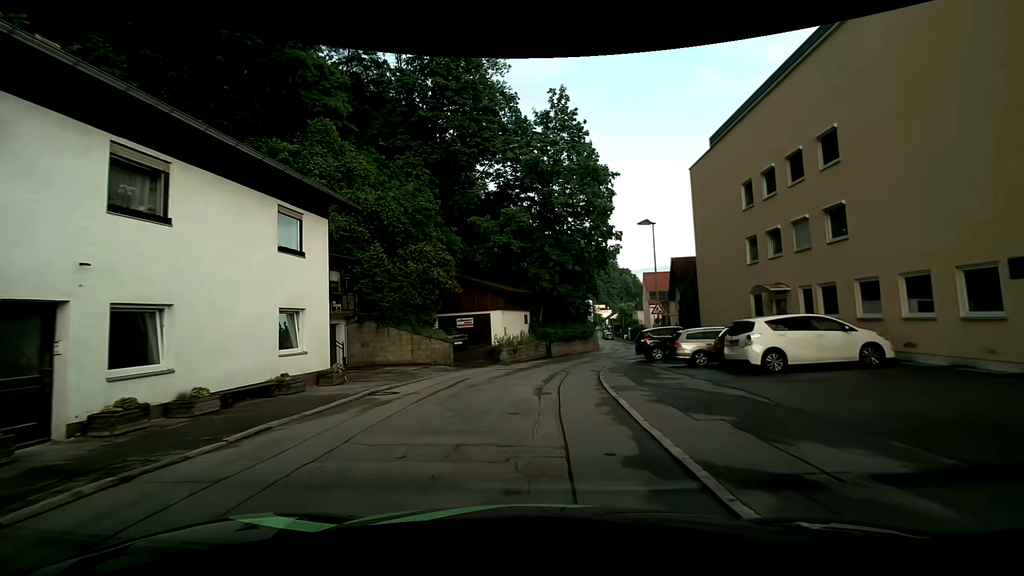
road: residential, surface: asphalt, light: Day
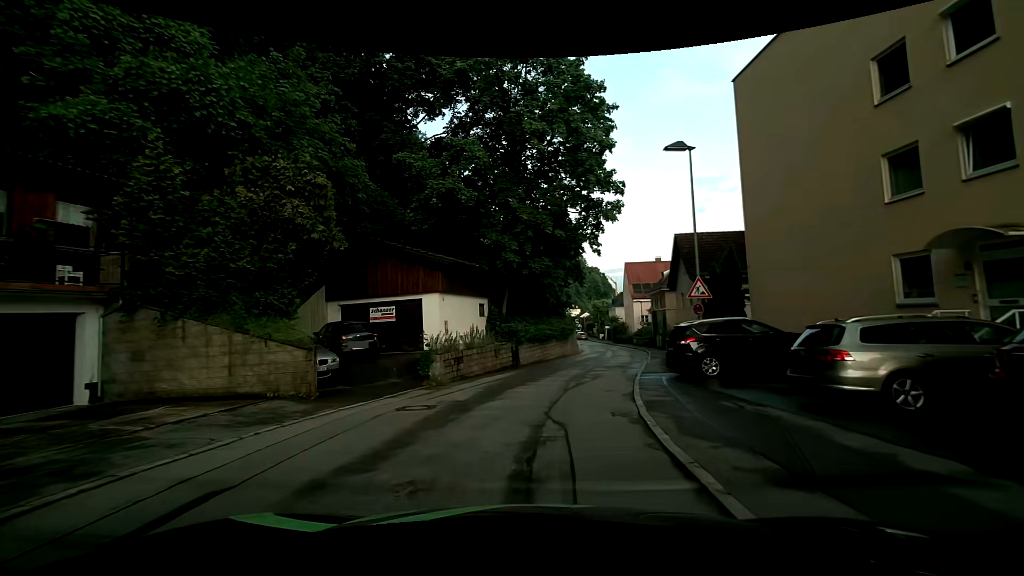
(+0.3, +12.3) m; +4°
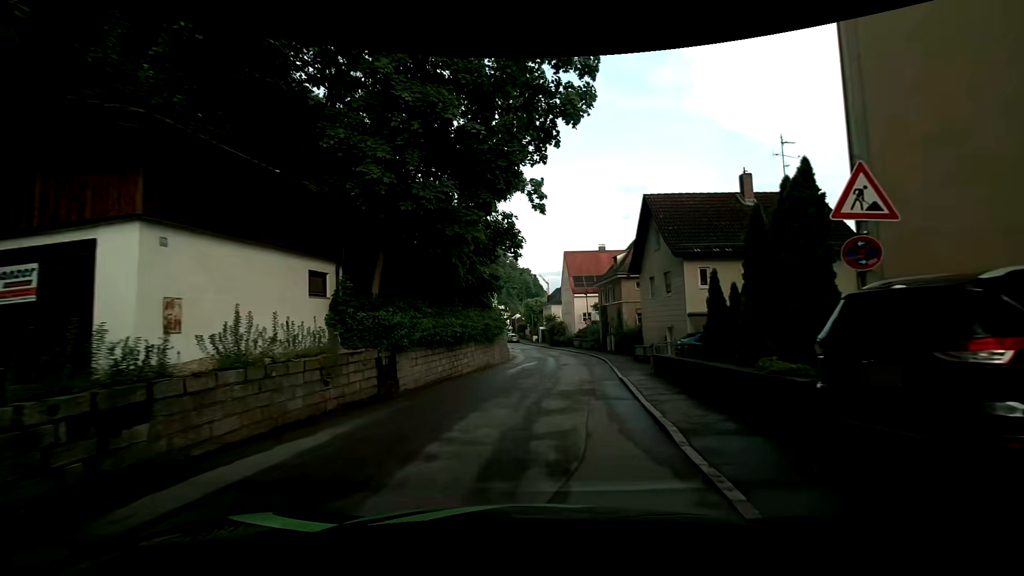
(+0.8, +12.3) m; +7°
